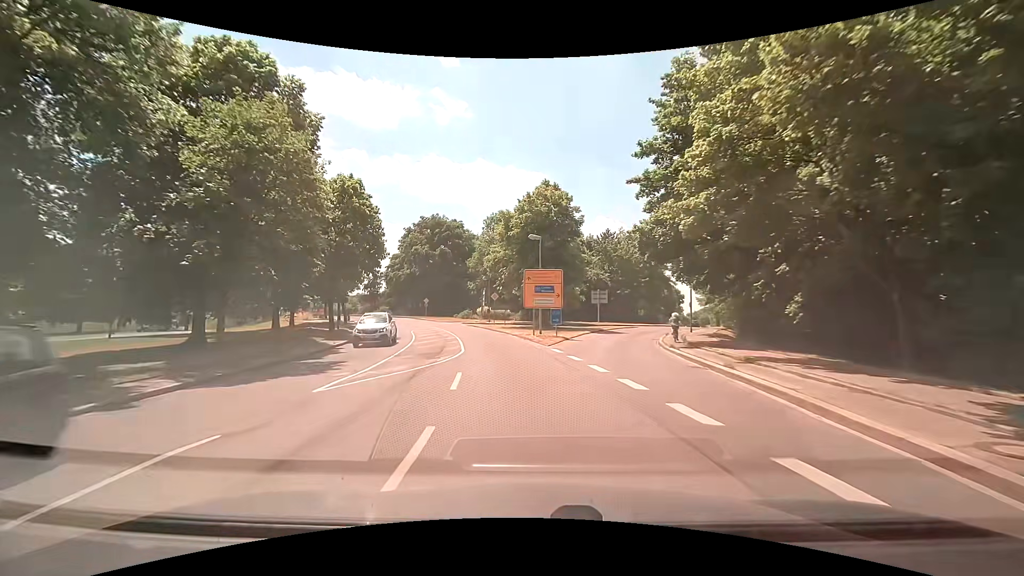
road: secondary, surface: asphalt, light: Day
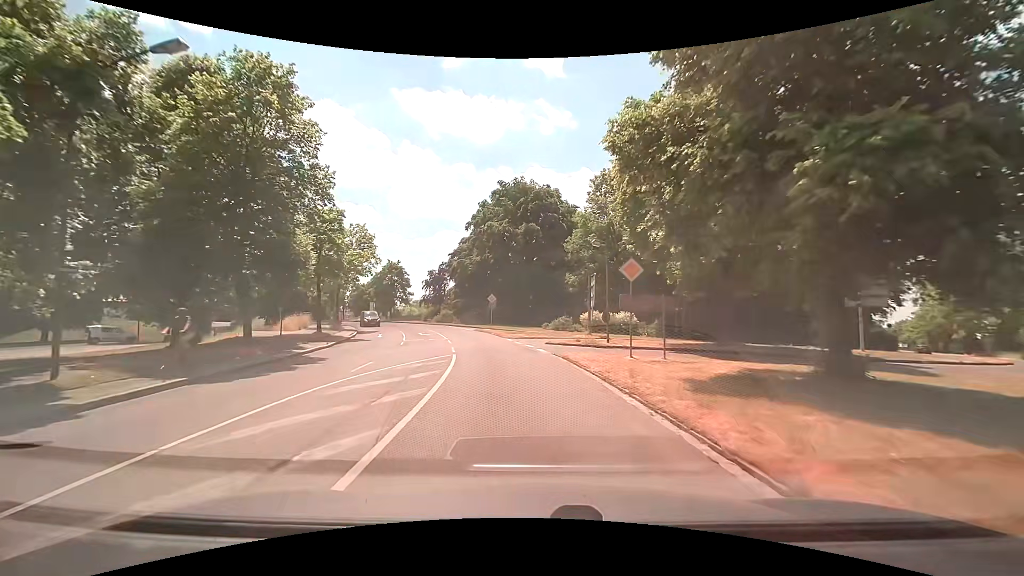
(-3.2, +31.9) m; -12°
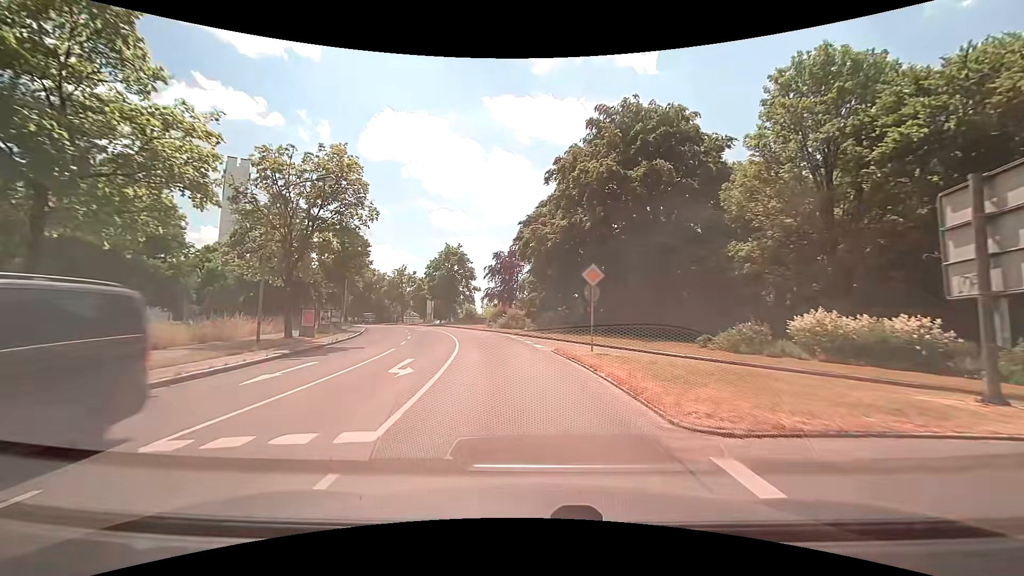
(-2.0, +24.8) m; -10°
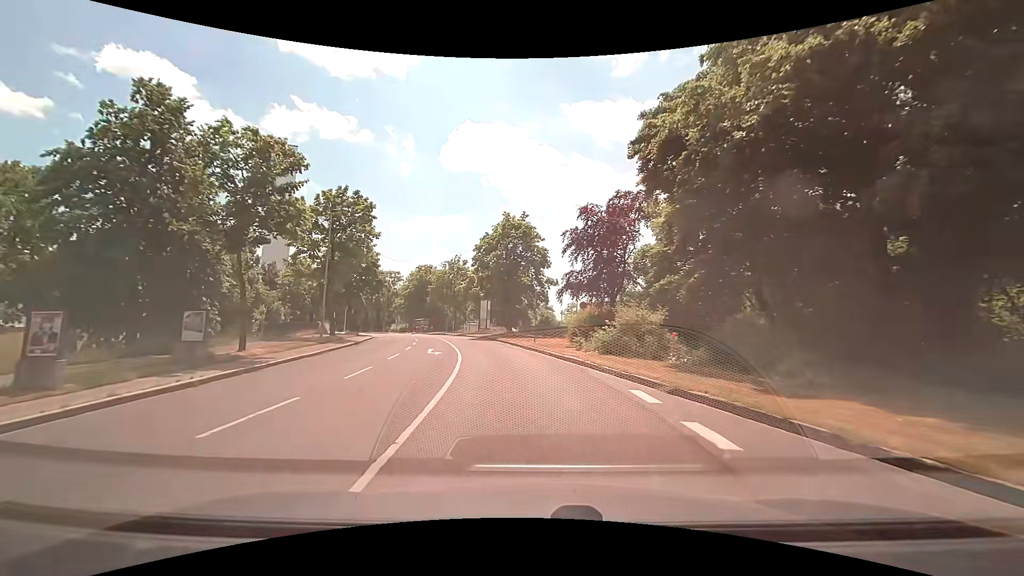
(-2.0, +24.1) m; -9°
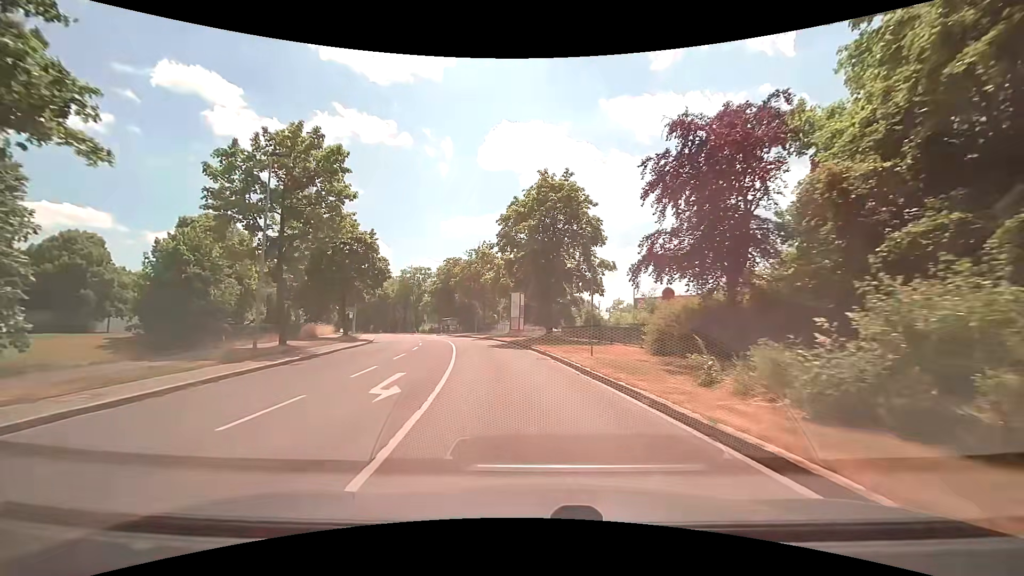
(-0.5, +11.9) m; -5°
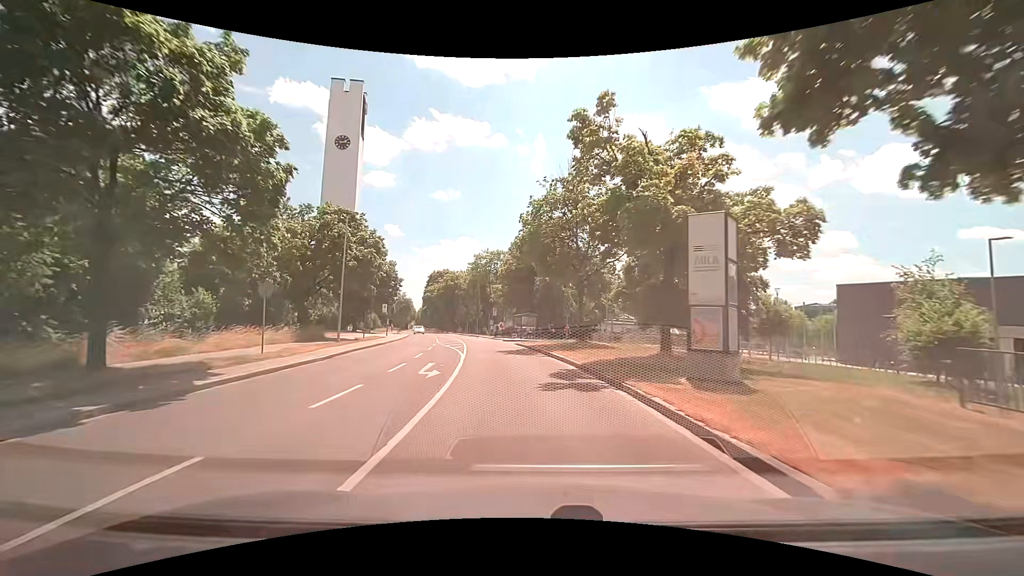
(-2.8, +28.7) m; -11°
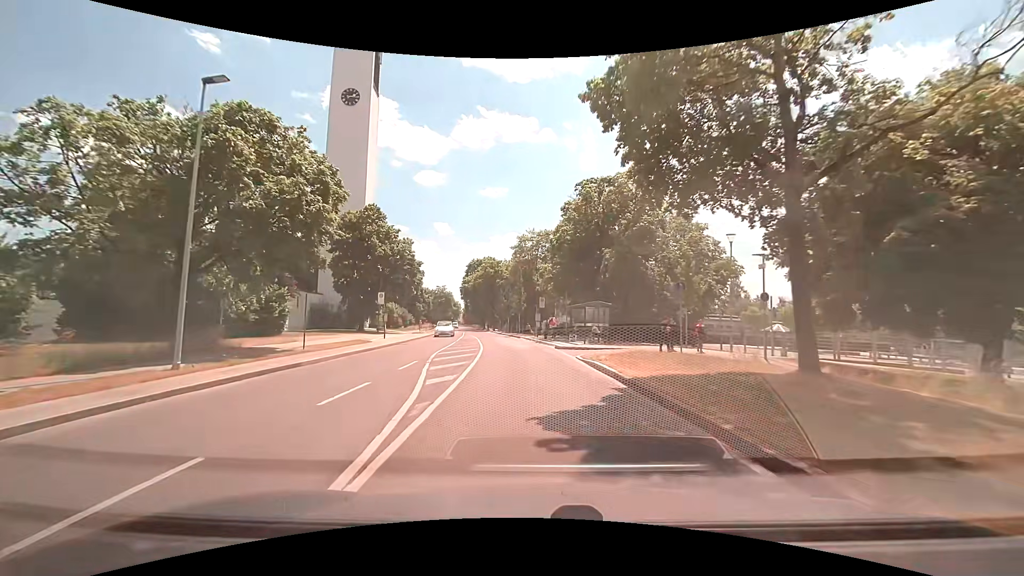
(-0.9, +18.4) m; -5°
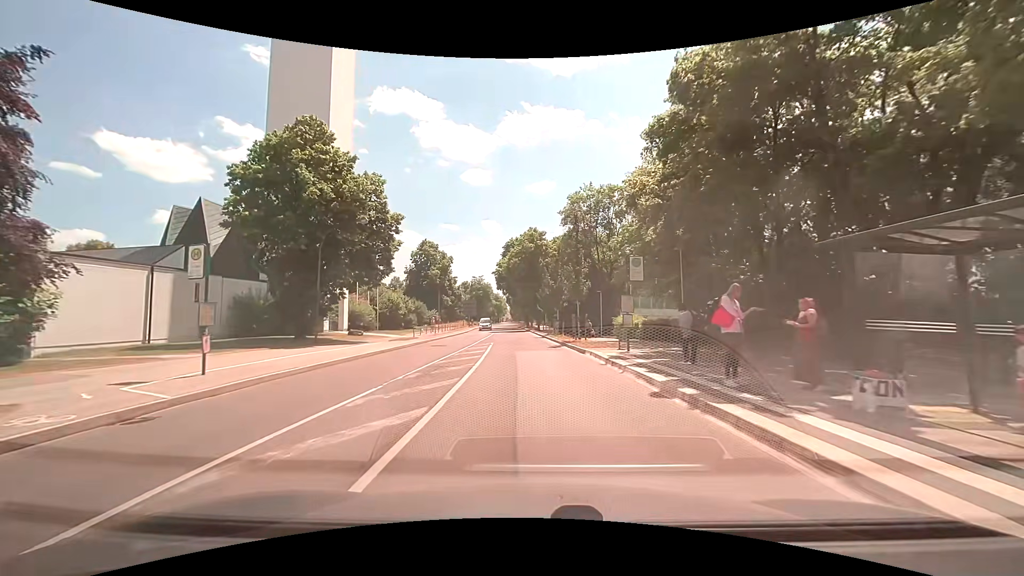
(-1.0, +25.4) m; -6°
(0, +10) (-1, +20) (-1, +30) (-2, +40) (-2, +50) (-3, +60) (-3, +70) (-4, +80) (-4, +90) (-5, +100) m
